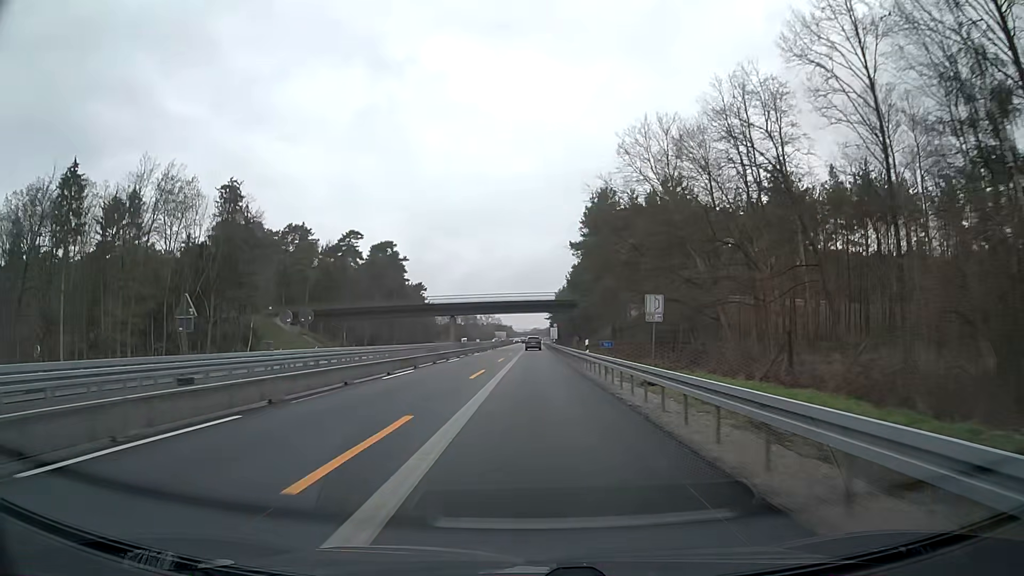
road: motorway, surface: asphalt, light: Day
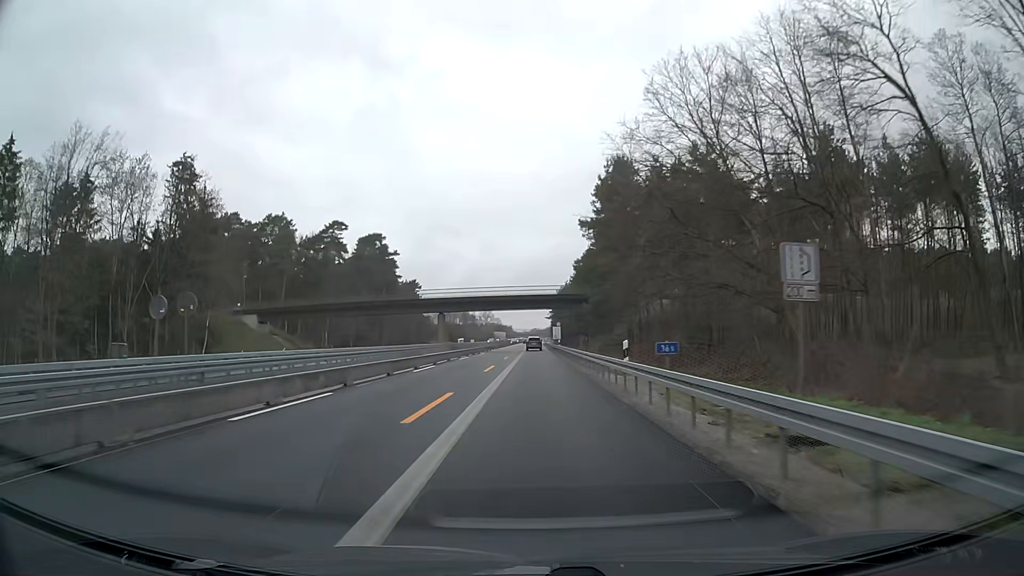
(+0.1, +12.5) m; 0°
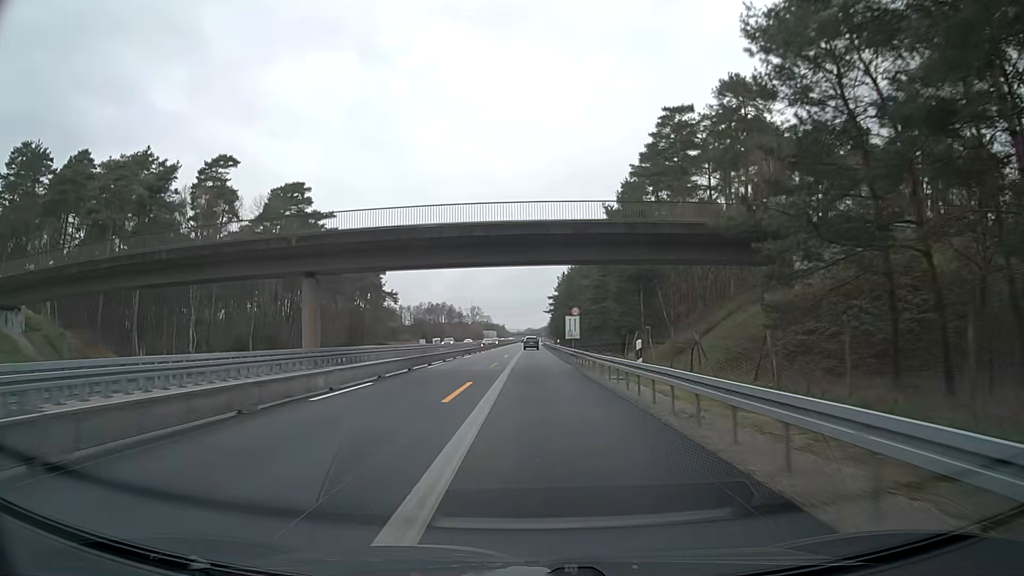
(+0.1, +50.0) m; 0°
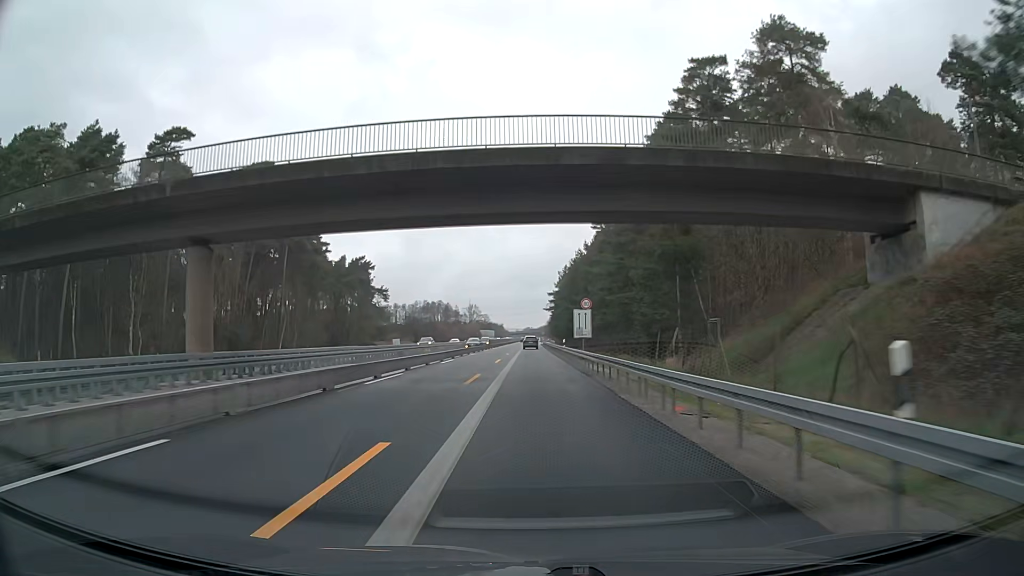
(0.0, +12.5) m; 0°
(0, +10) (0, +20) (0, +30) (0, +40) (0, +50) (0, +60) (0, +70) (0, +80) (0, +90) (0, +100) m
